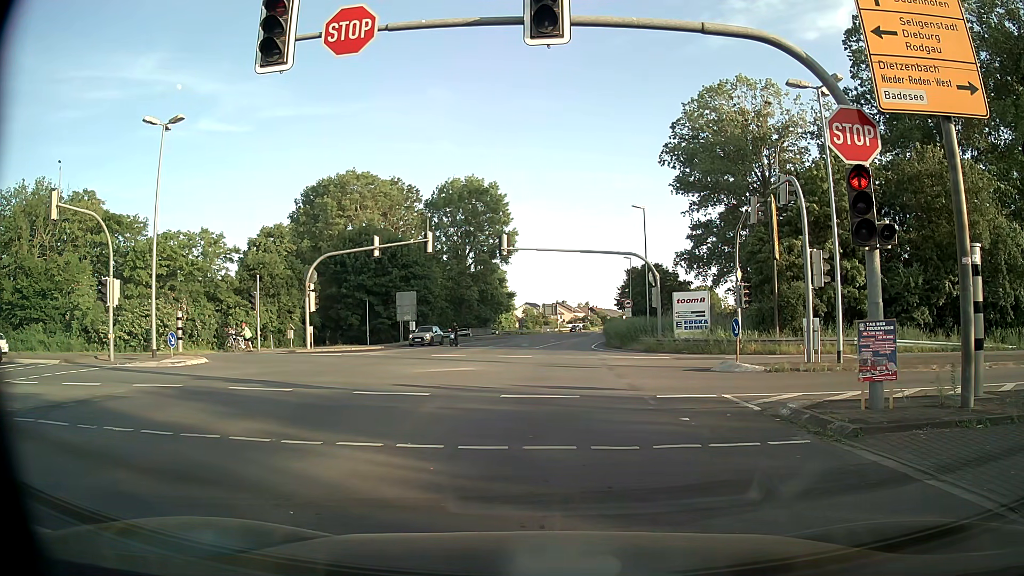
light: Day
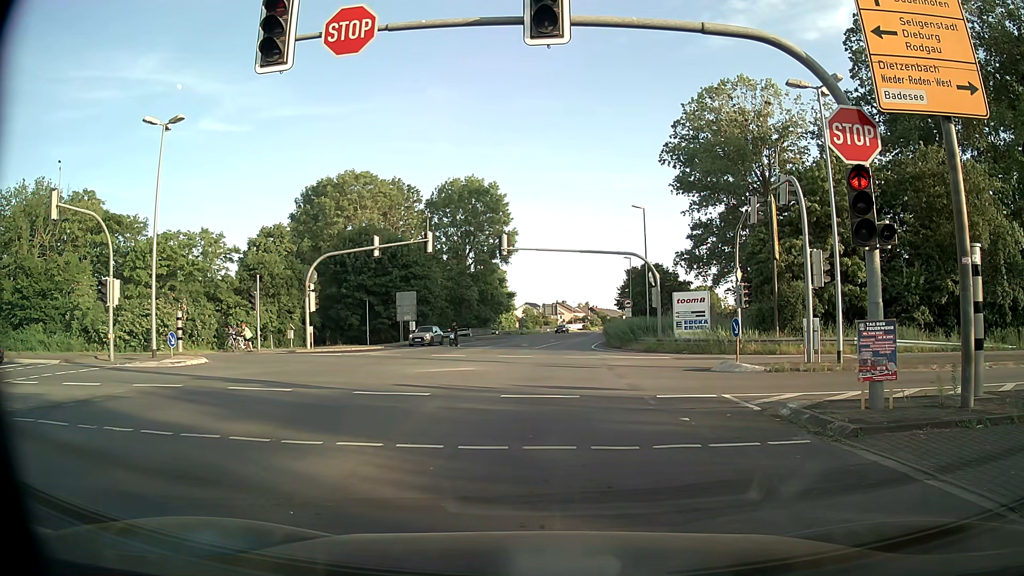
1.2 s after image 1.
(0.0, 0.0) m; 0°
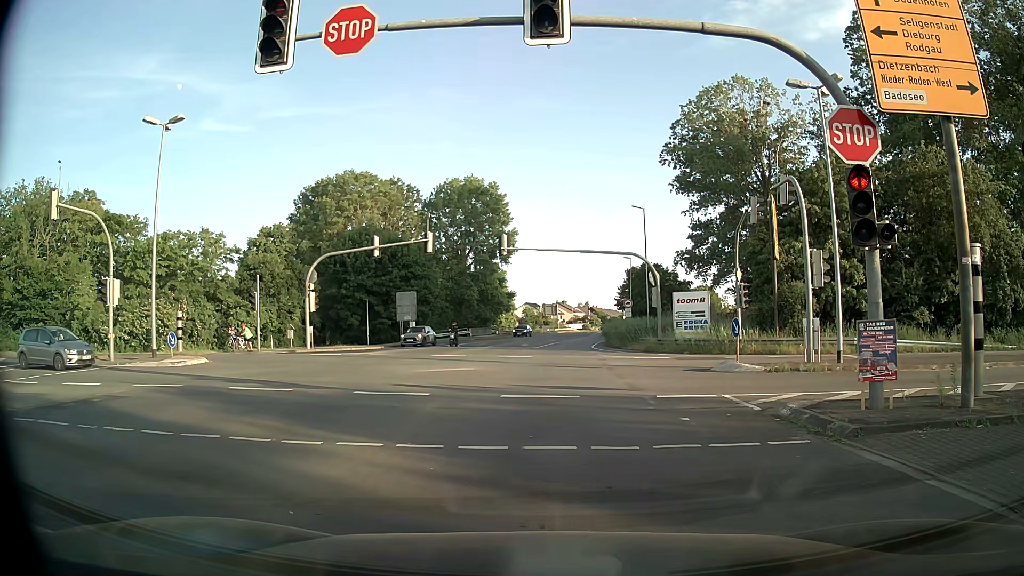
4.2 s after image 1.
(0.0, 0.0) m; 0°
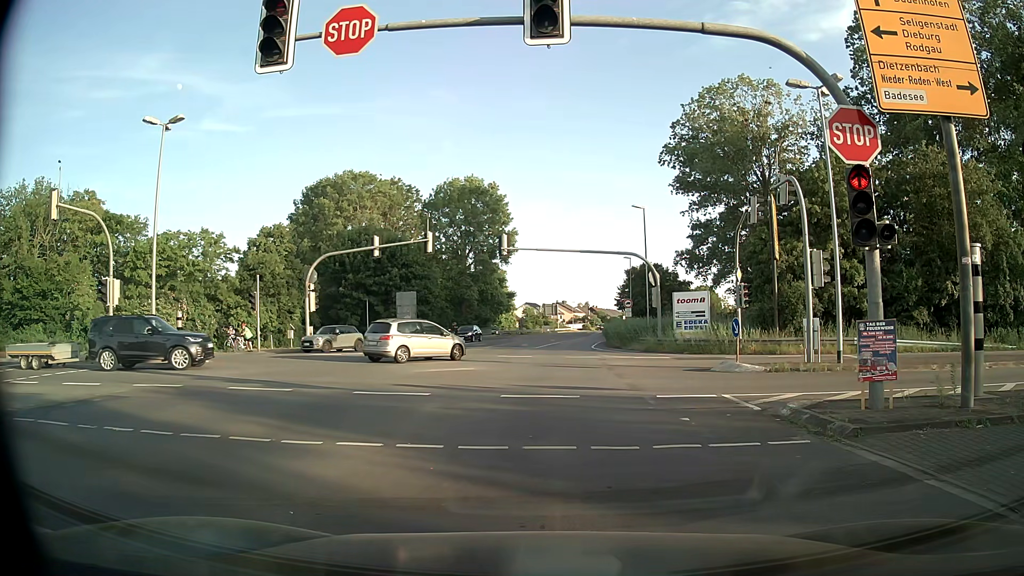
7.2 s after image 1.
(0.0, 0.0) m; 0°
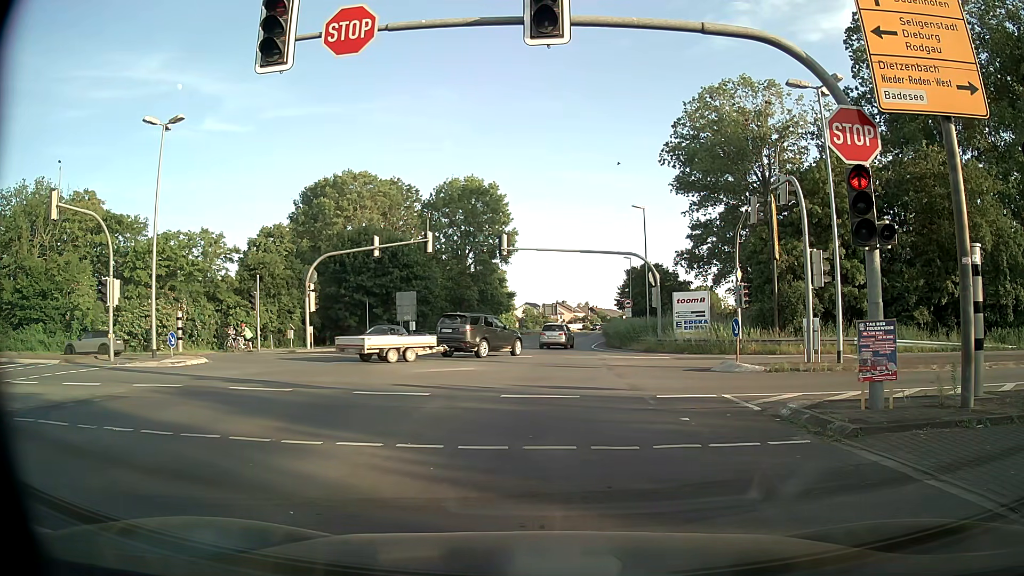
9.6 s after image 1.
(0.0, 0.0) m; 0°
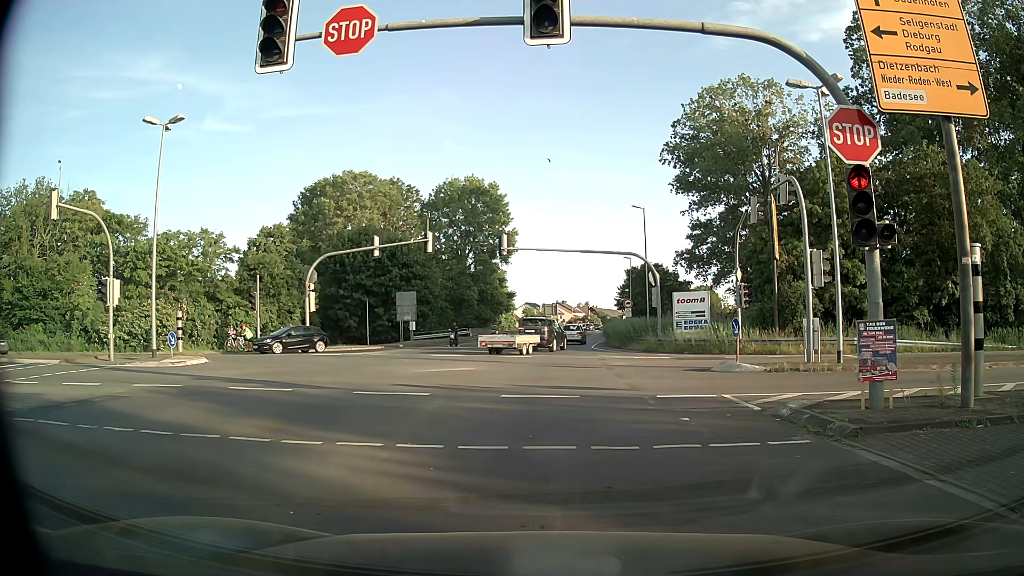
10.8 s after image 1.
(0.0, 0.0) m; 0°
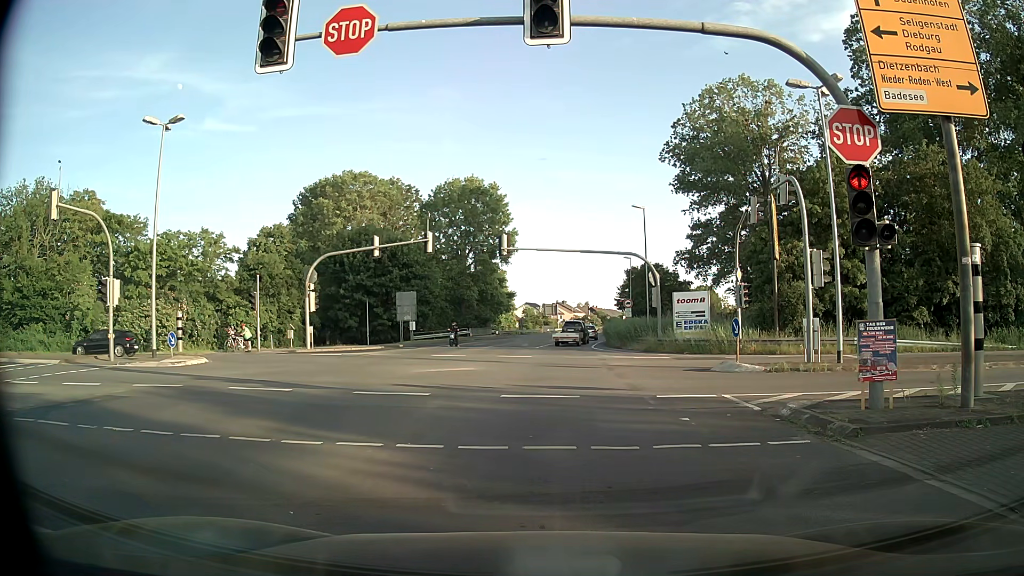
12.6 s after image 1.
(0.0, 0.0) m; 0°
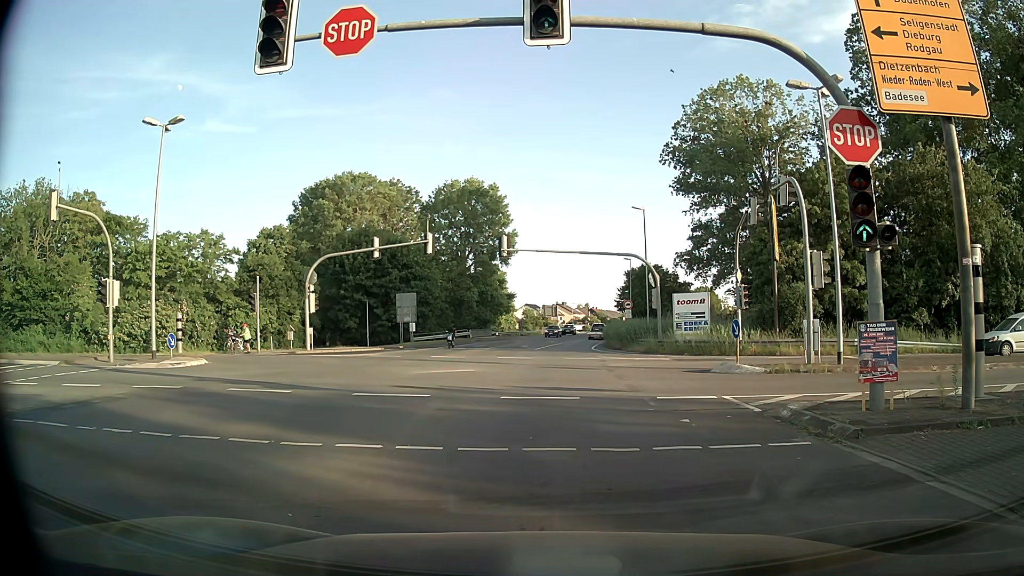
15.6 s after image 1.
(0.0, 0.0) m; 0°
(0, +10) (+1, +20) (+1, +30) (+1, +40) (+2, +50) (+4, +60) (+5, +70) (+7, +80) (+8, +89) (+10, +99) m
